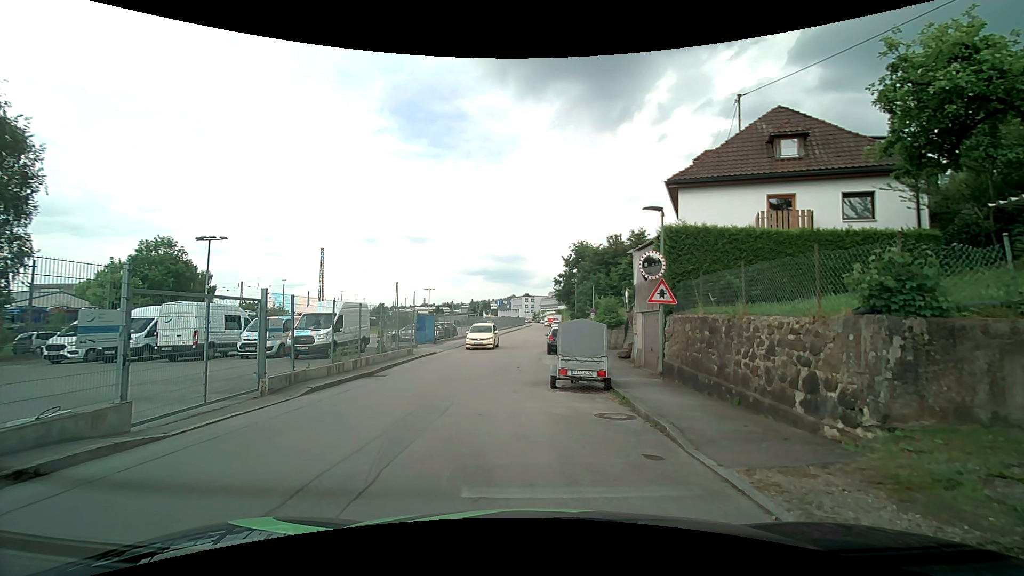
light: Day
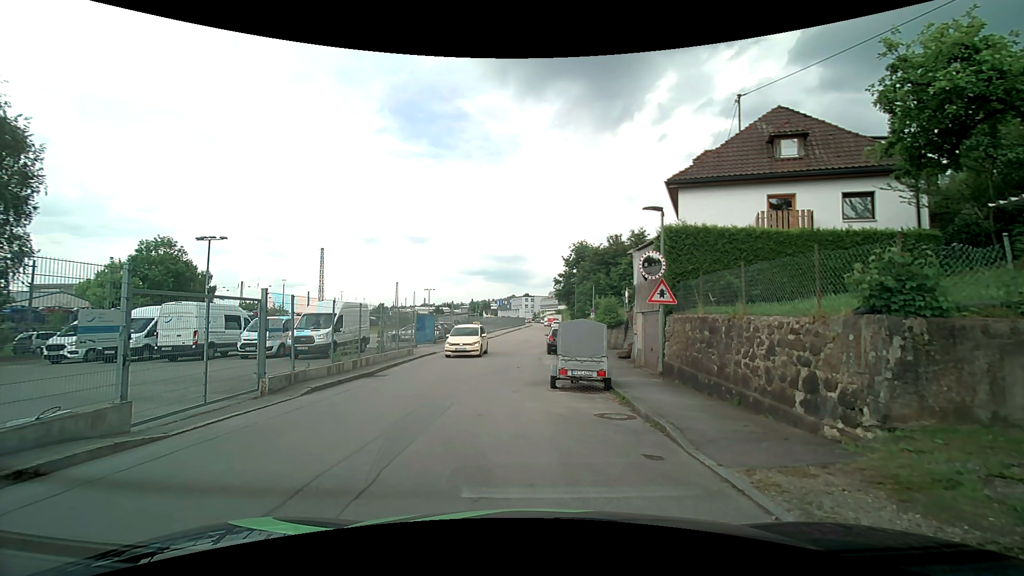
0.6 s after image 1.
(0.0, 0.0) m; 0°
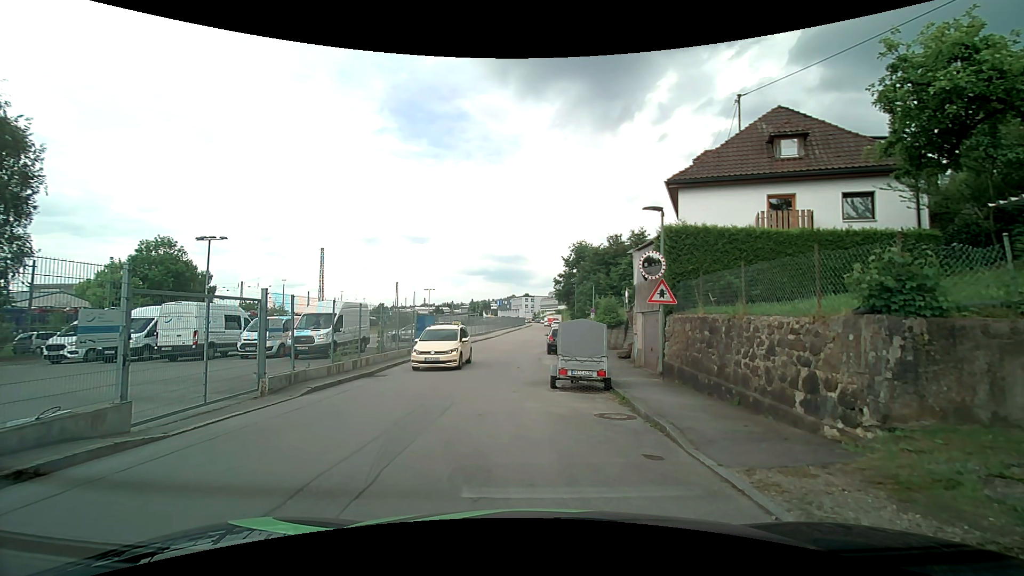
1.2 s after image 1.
(0.0, 0.0) m; 0°
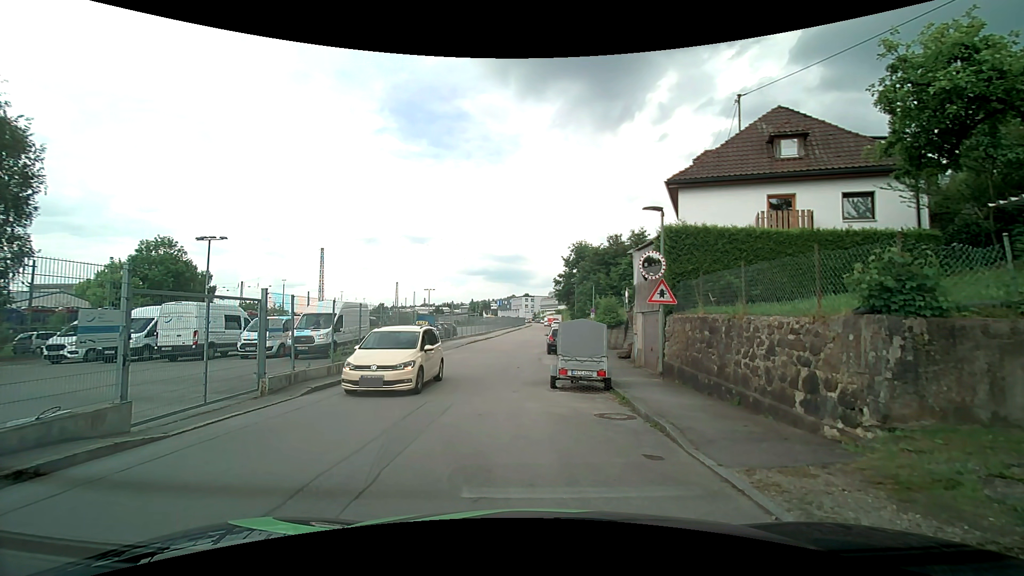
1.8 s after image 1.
(0.0, 0.0) m; 0°
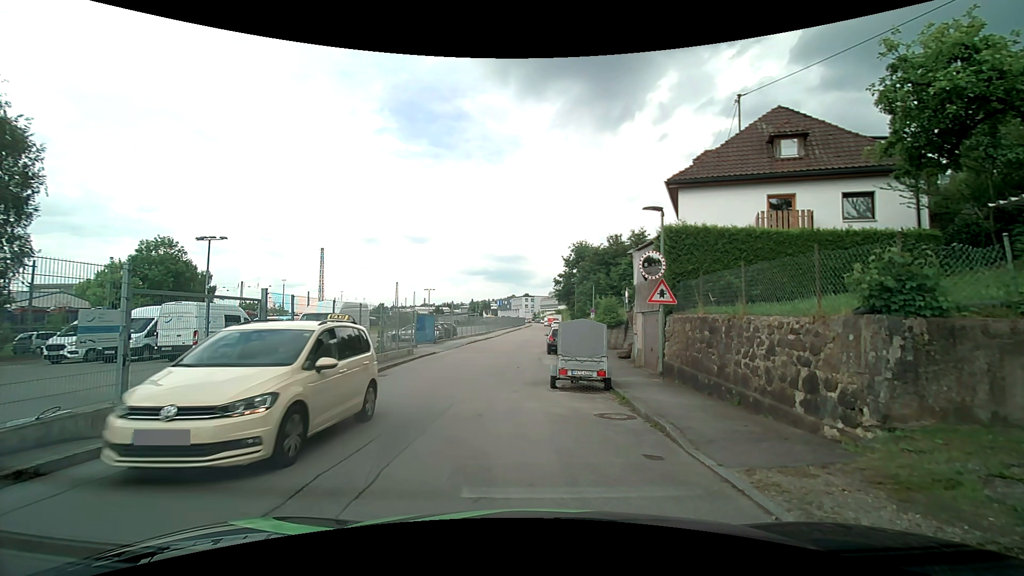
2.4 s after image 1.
(0.0, 0.0) m; 0°
